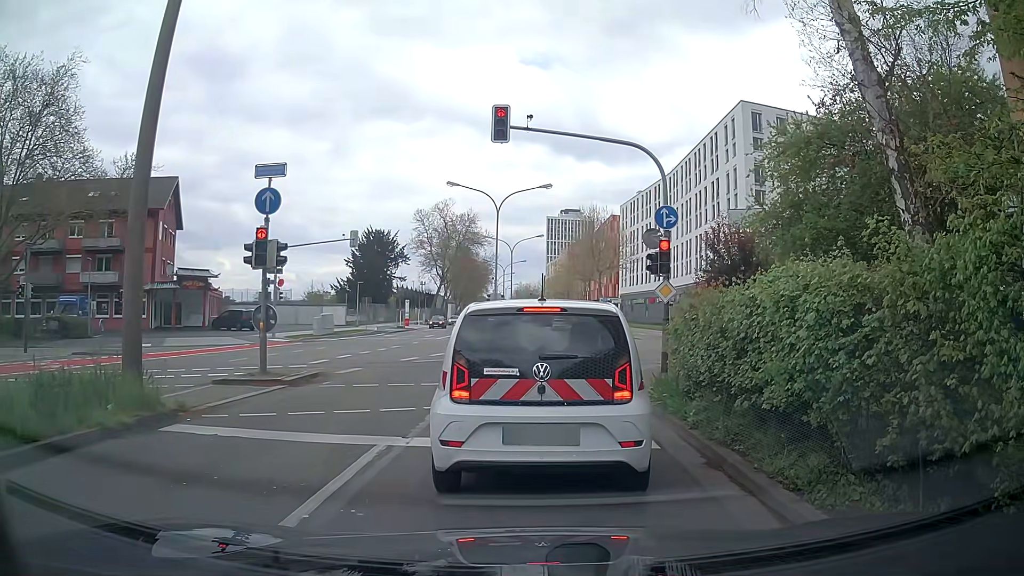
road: secondary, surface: asphalt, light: Day
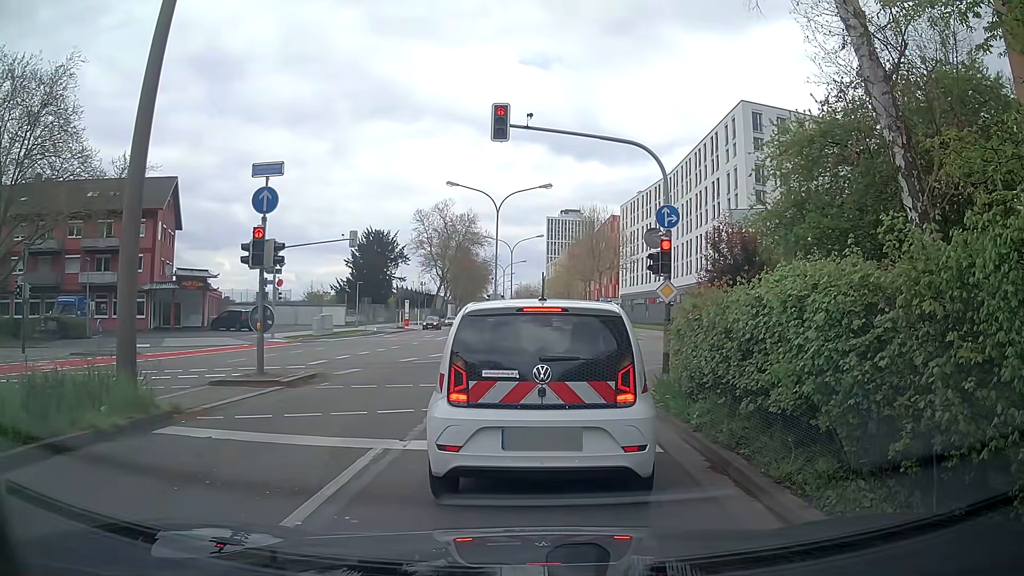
(0.0, +0.2) m; 0°
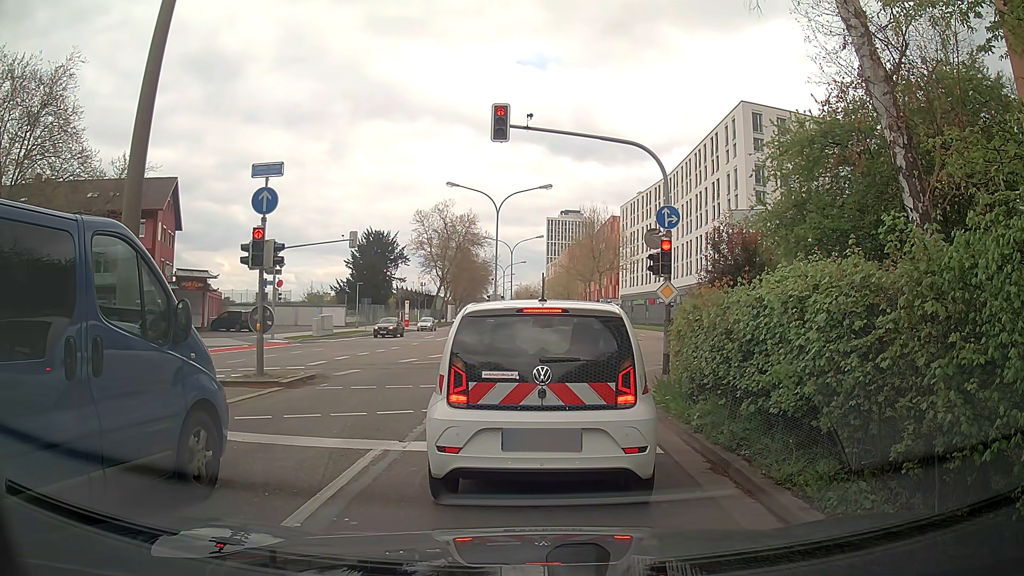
(0.0, +0.1) m; 0°
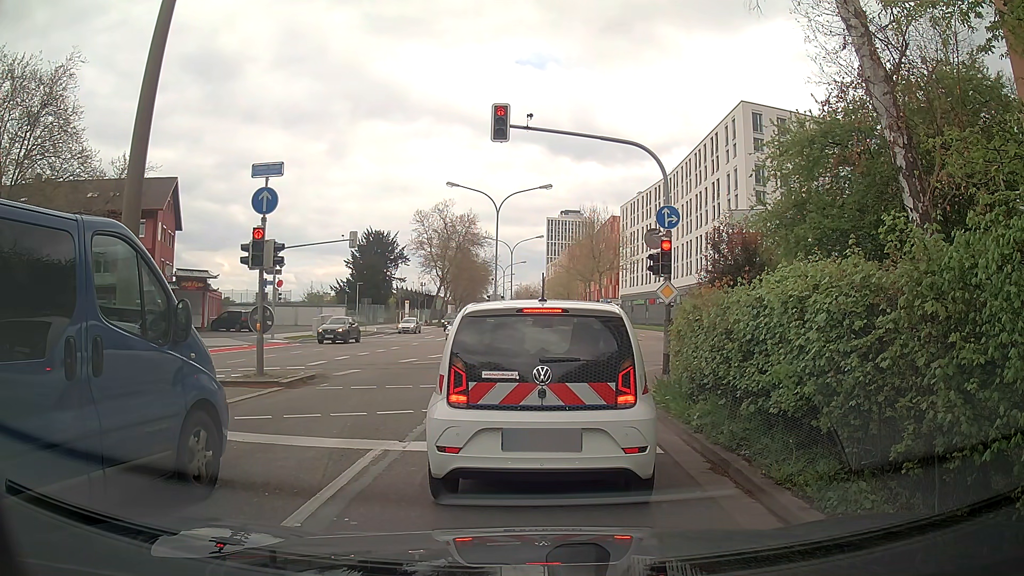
(0.0, 0.0) m; 0°
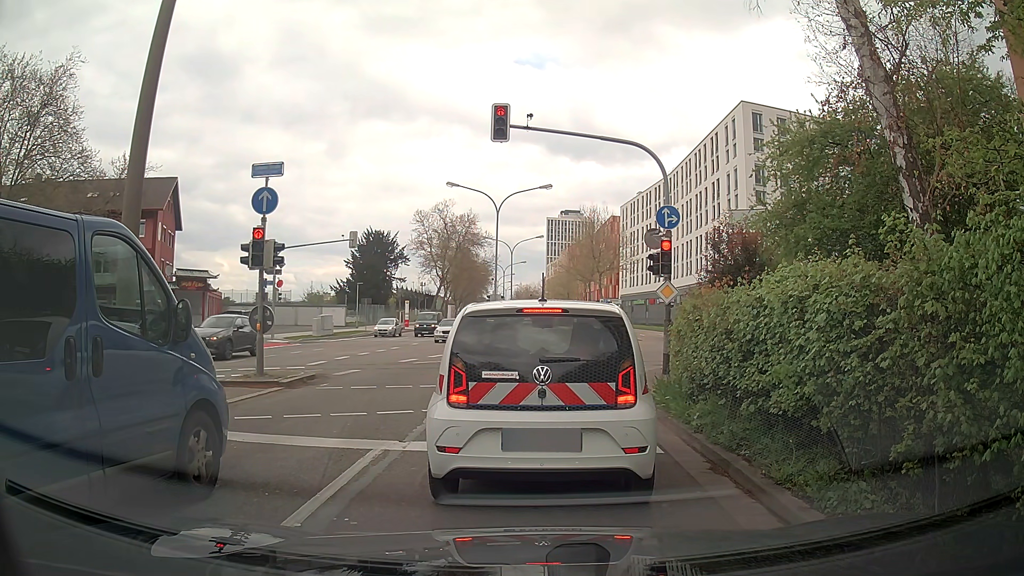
(0.0, 0.0) m; 0°
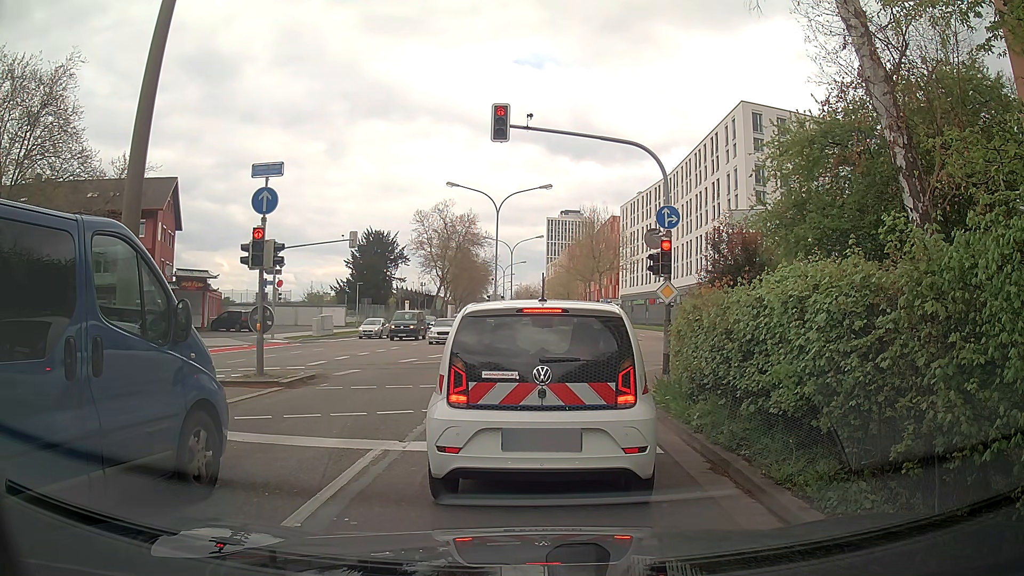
(0.0, 0.0) m; 0°
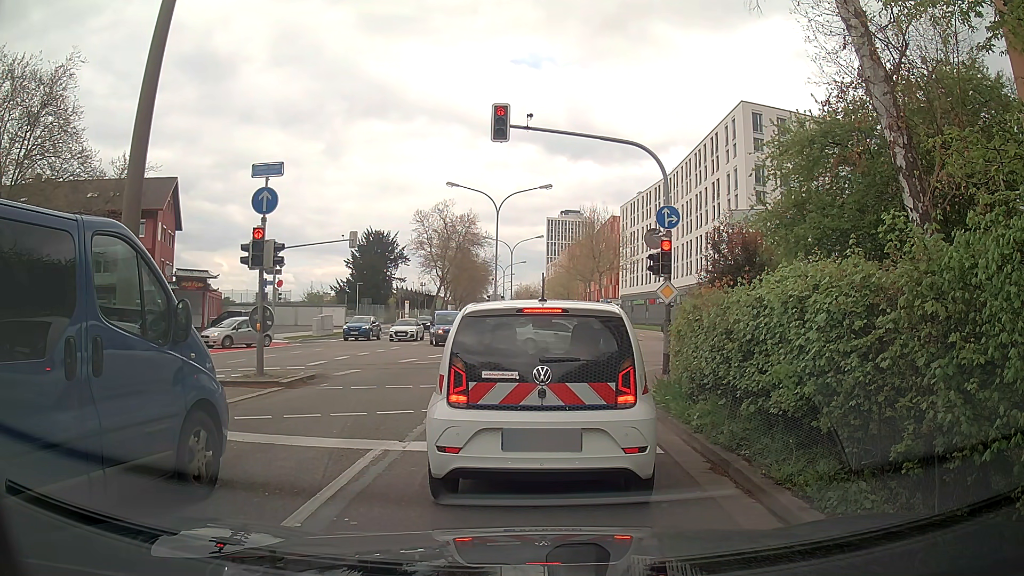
(0.0, 0.0) m; 0°
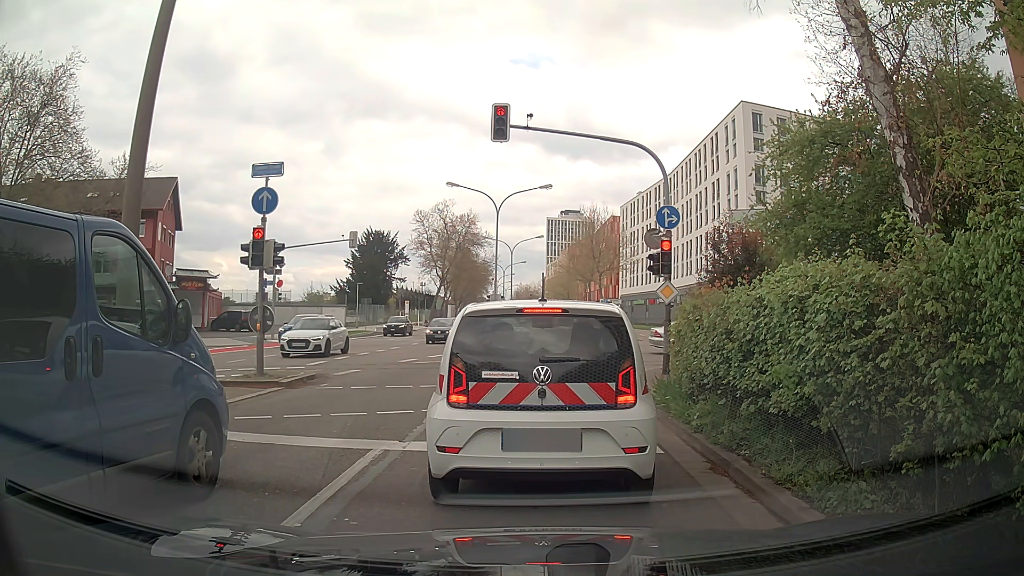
(0.0, 0.0) m; 0°
